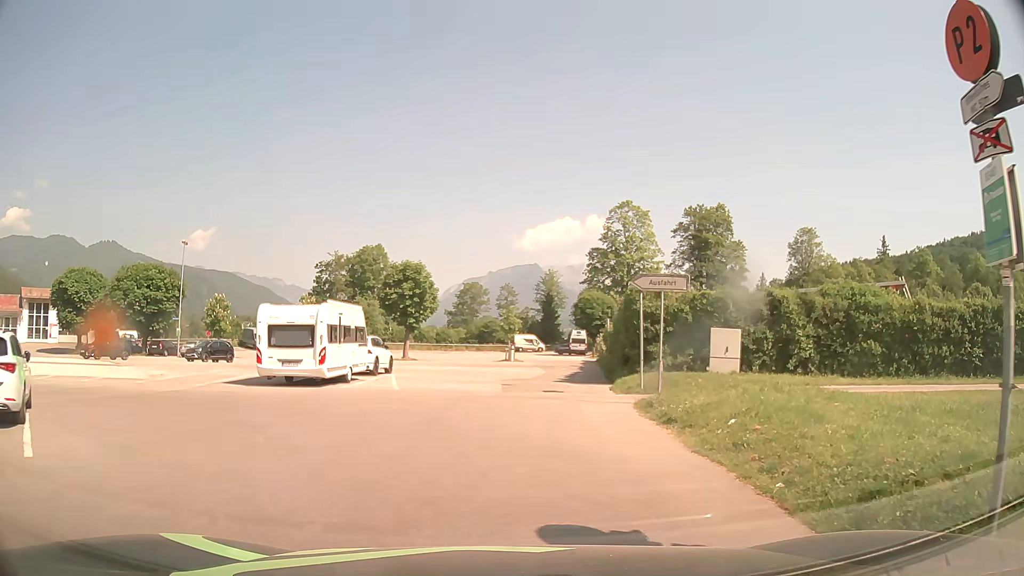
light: Day
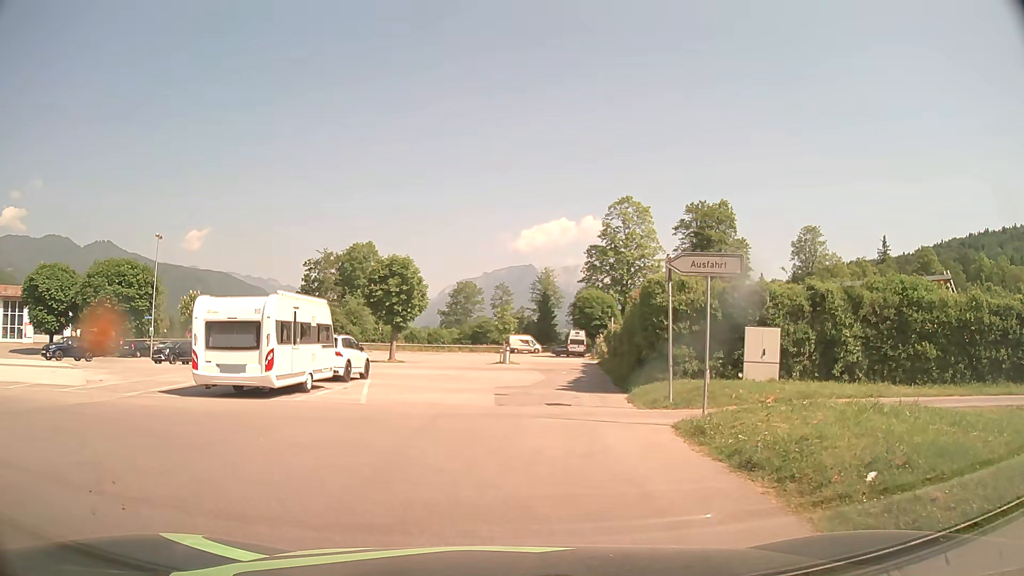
(0.0, +4.2) m; -2°
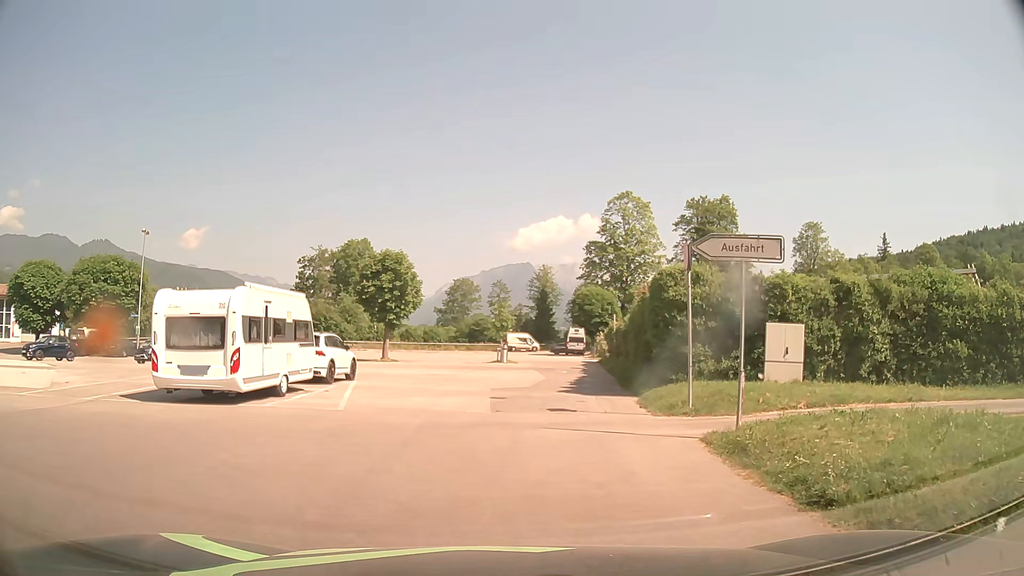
(+0.1, +2.0) m; +2°
(0, +10) (+1, +20) (+2, +30) (+2, +40) (-6, +45) (-16, +46) (-26, +45) (-36, +44) (-46, +44) (-56, +42) m
